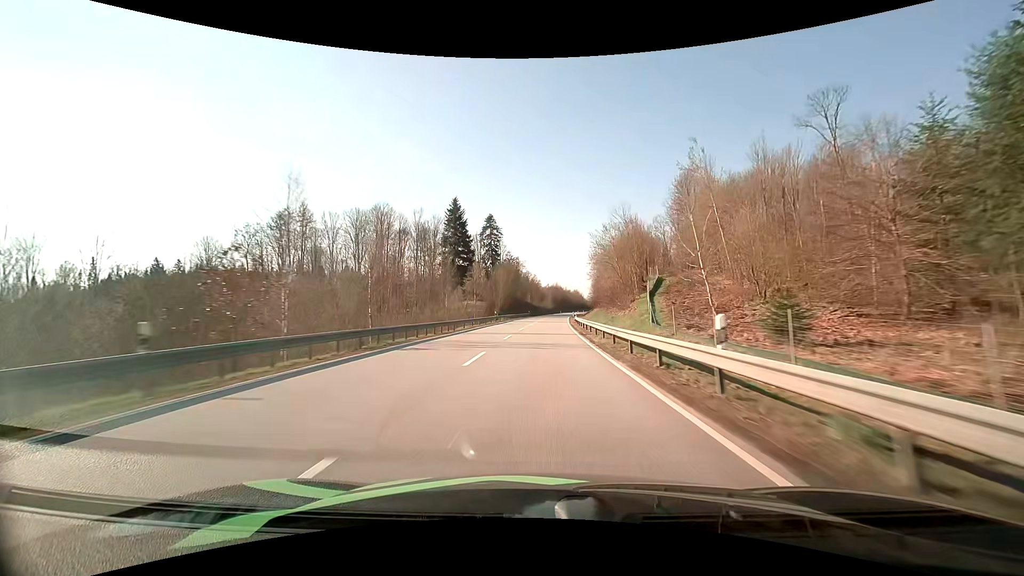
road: primary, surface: asphalt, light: Day
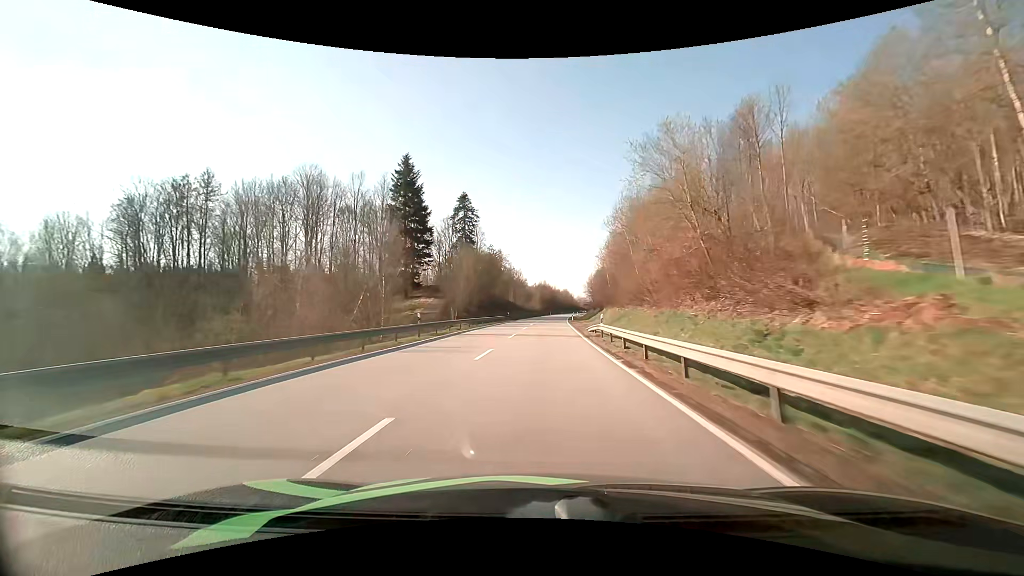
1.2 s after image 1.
(+0.5, +34.1) m; +1°
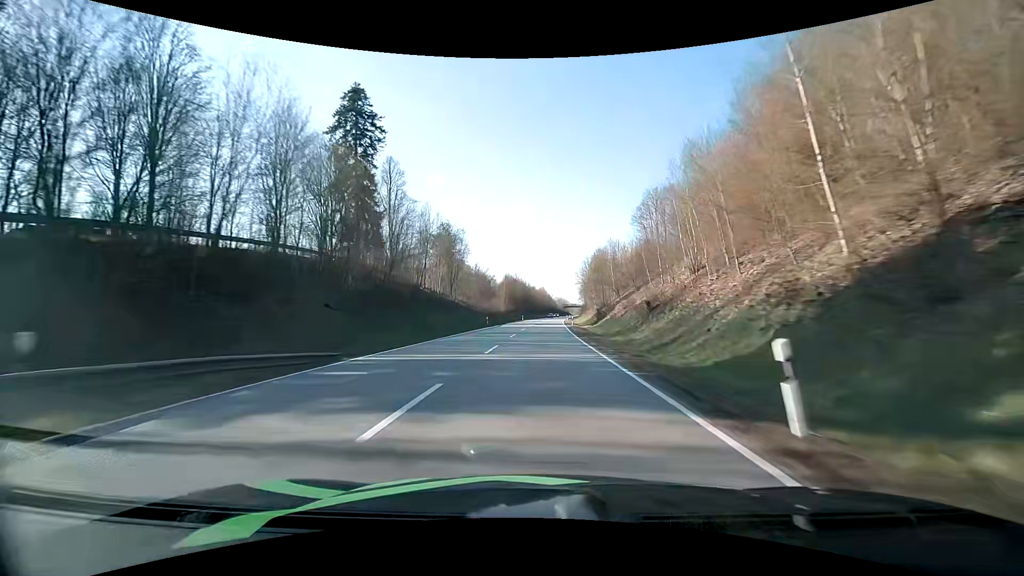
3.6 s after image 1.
(+1.8, +68.4) m; +3°
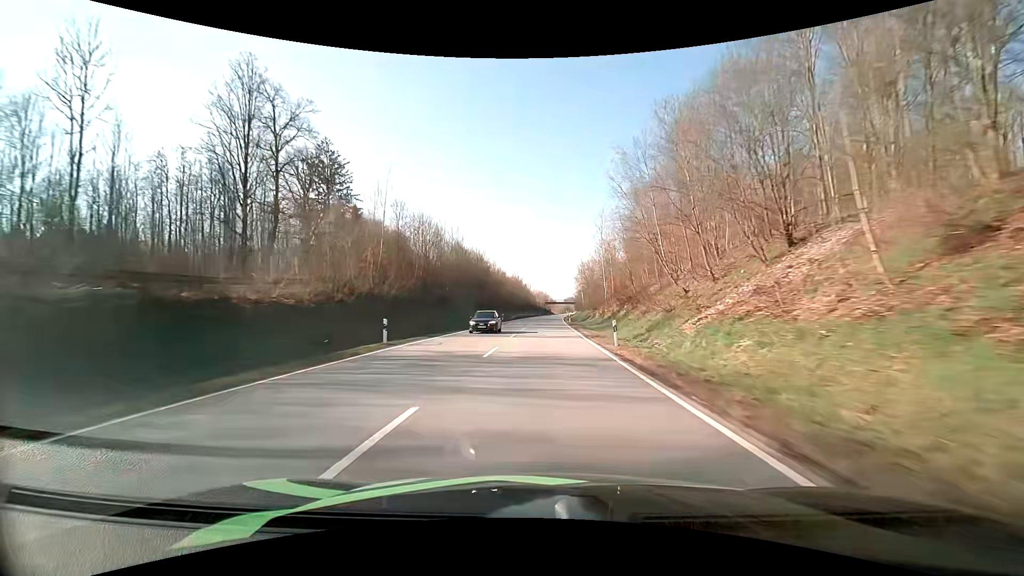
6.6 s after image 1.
(+1.9, +85.7) m; +3°
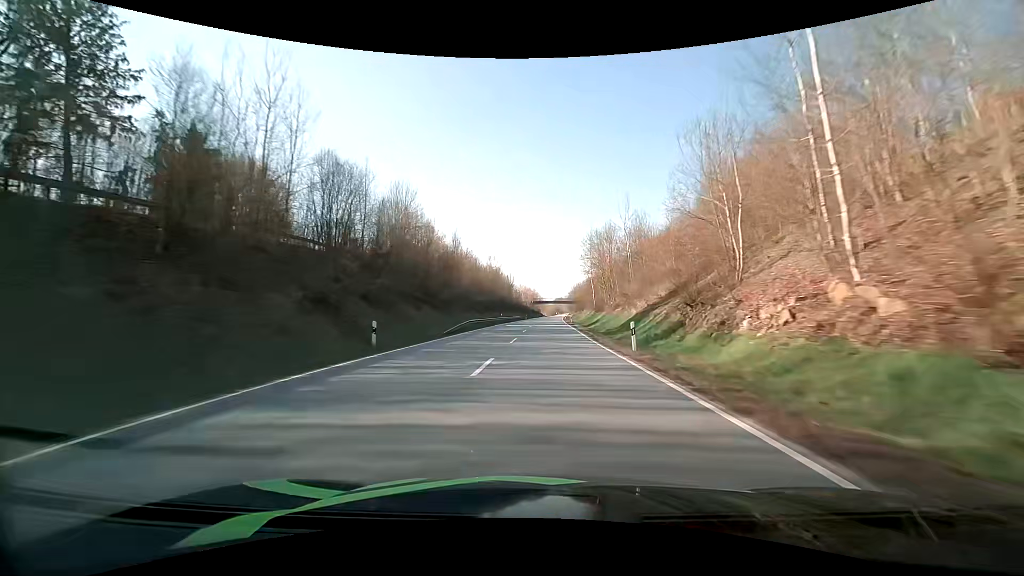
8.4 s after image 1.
(+0.6, +52.0) m; +1°
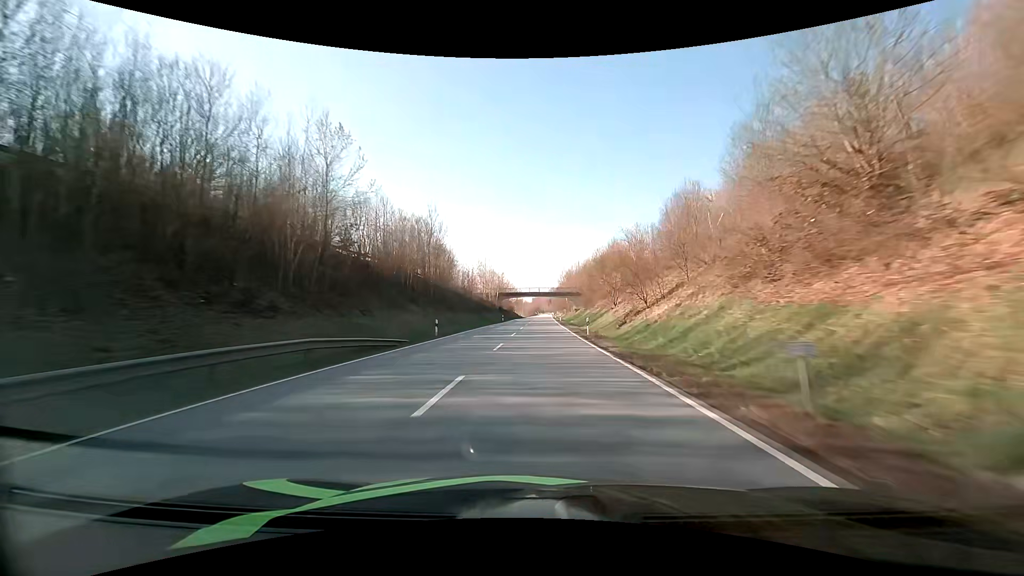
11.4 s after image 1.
(+1.9, +87.4) m; +2°
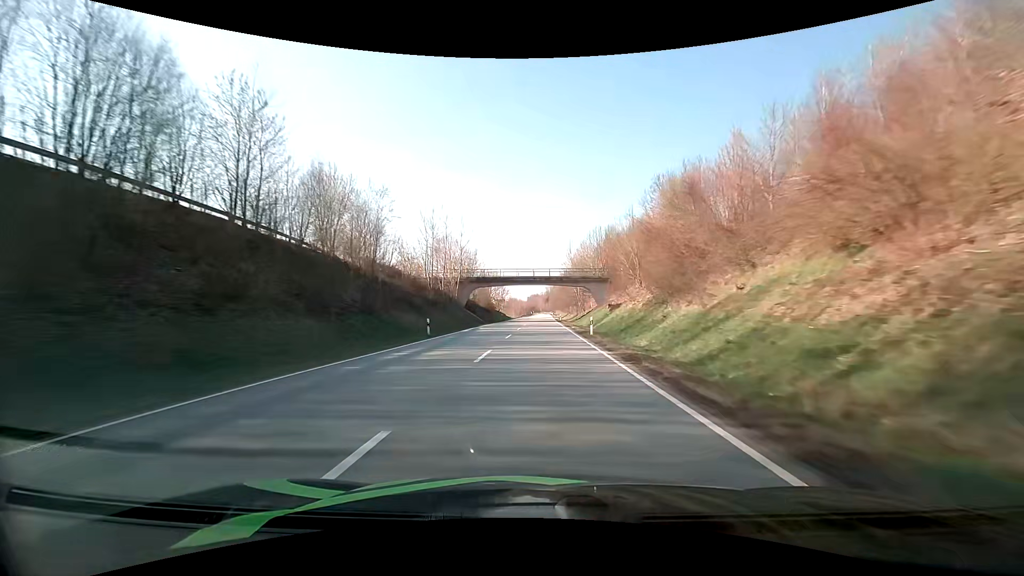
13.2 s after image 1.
(+0.3, +52.6) m; 0°
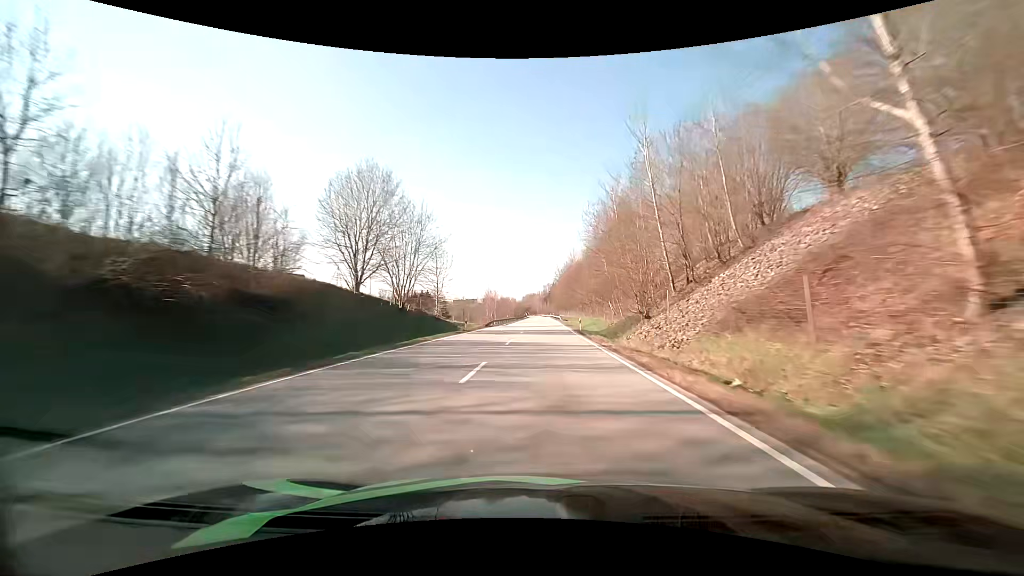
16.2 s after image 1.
(+0.7, +87.4) m; +1°
(0, +10) (0, +20) (0, +30) (0, +40) (0, +50) (0, +60) (0, +70) (0, +80) (0, +90) (0, +100) m
